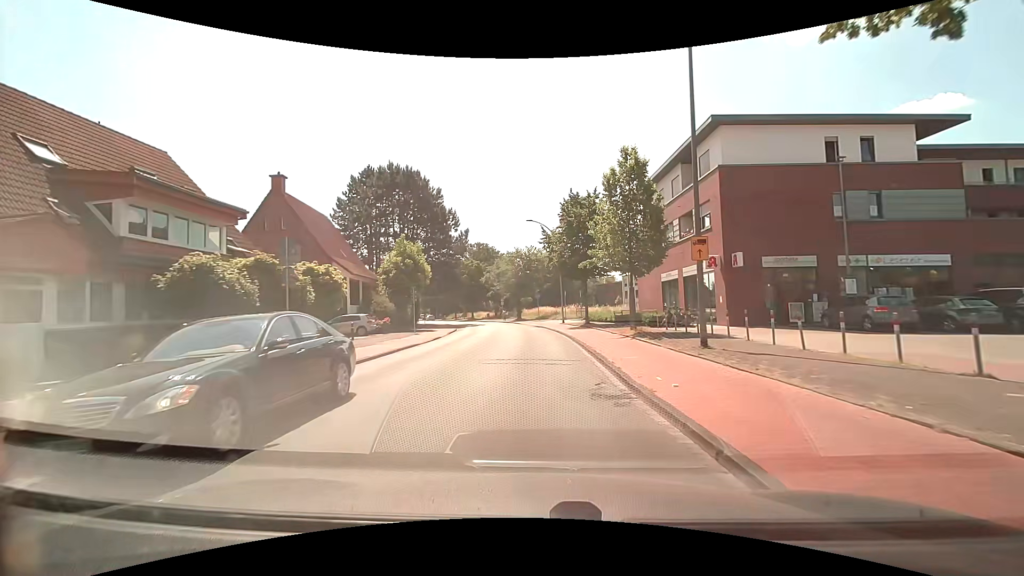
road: tertiary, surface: asphalt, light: Day
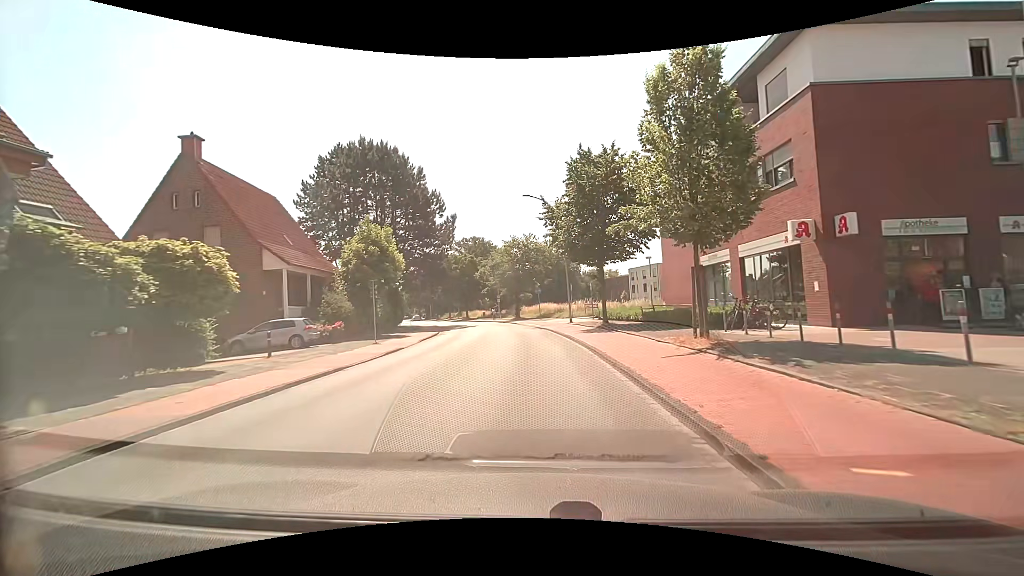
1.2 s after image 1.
(-0.1, +9.0) m; -2°
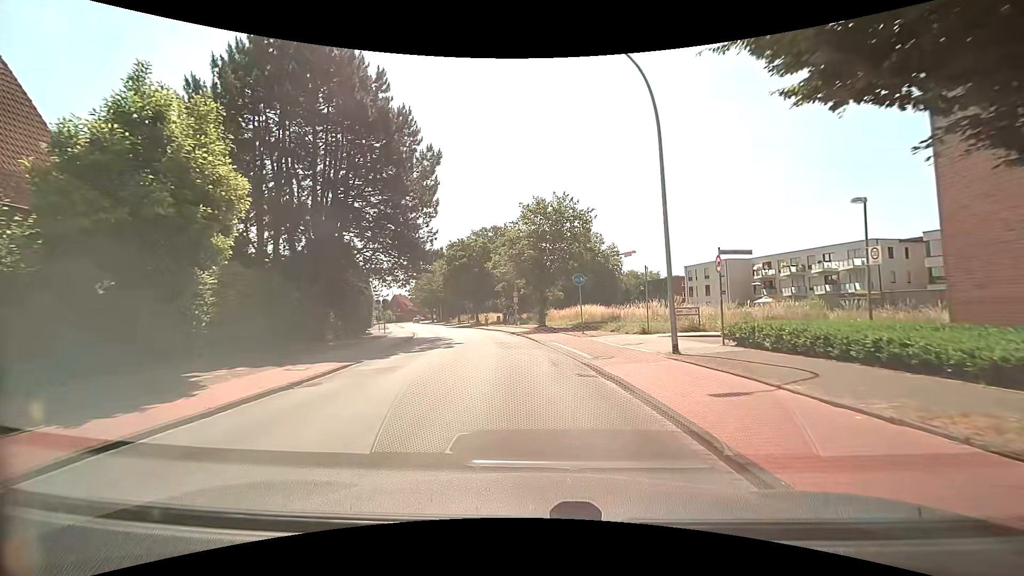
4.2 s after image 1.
(+0.1, +22.4) m; -2°
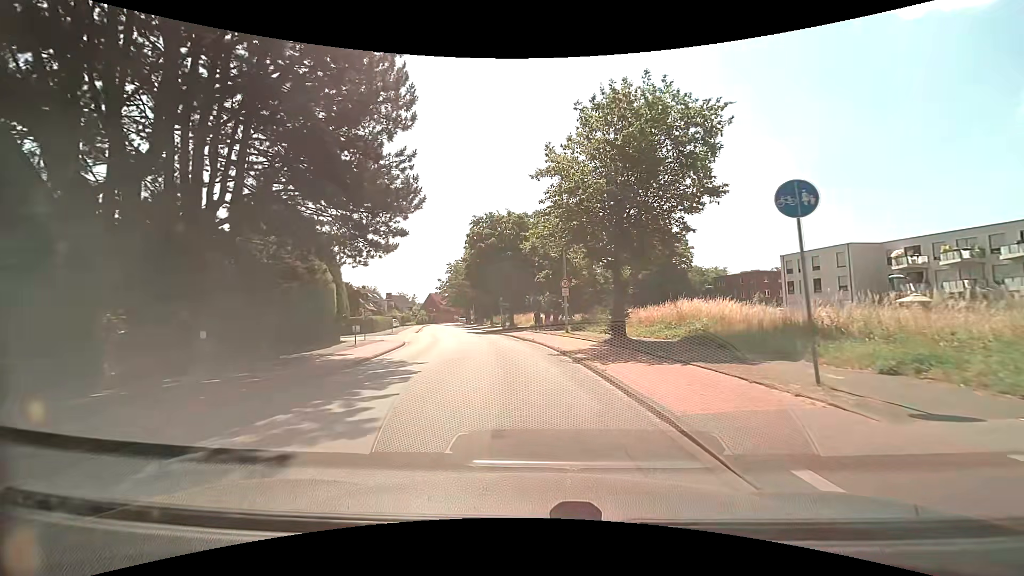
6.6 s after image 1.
(-0.7, +18.0) m; -4°
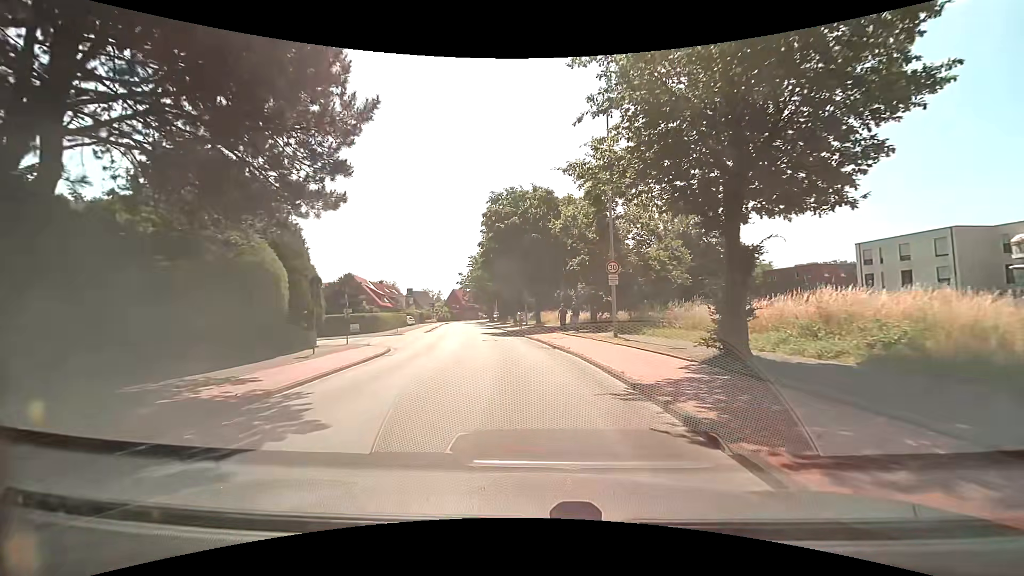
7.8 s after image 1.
(-0.3, +9.0) m; -3°
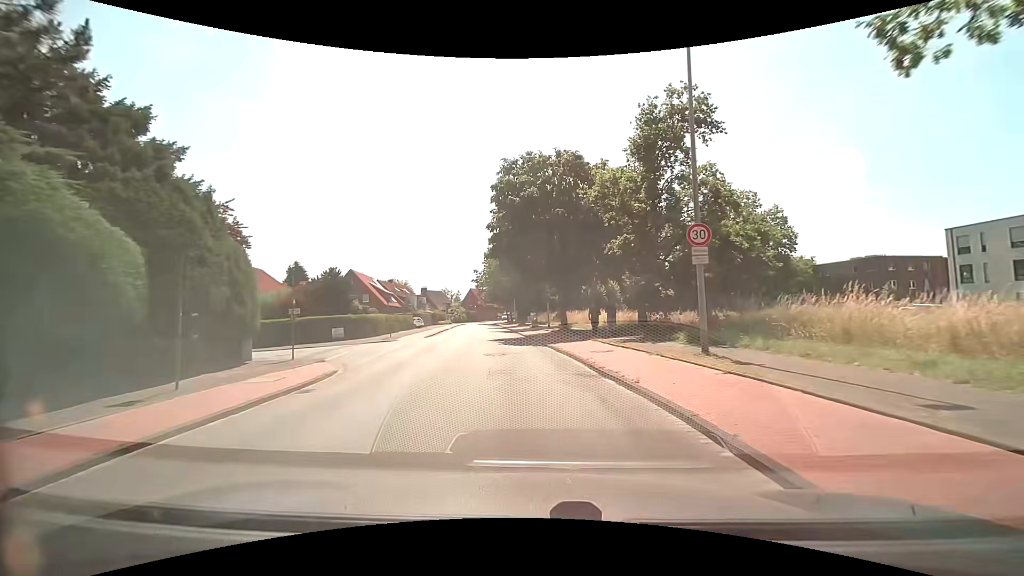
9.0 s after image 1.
(-0.2, +9.0) m; -3°
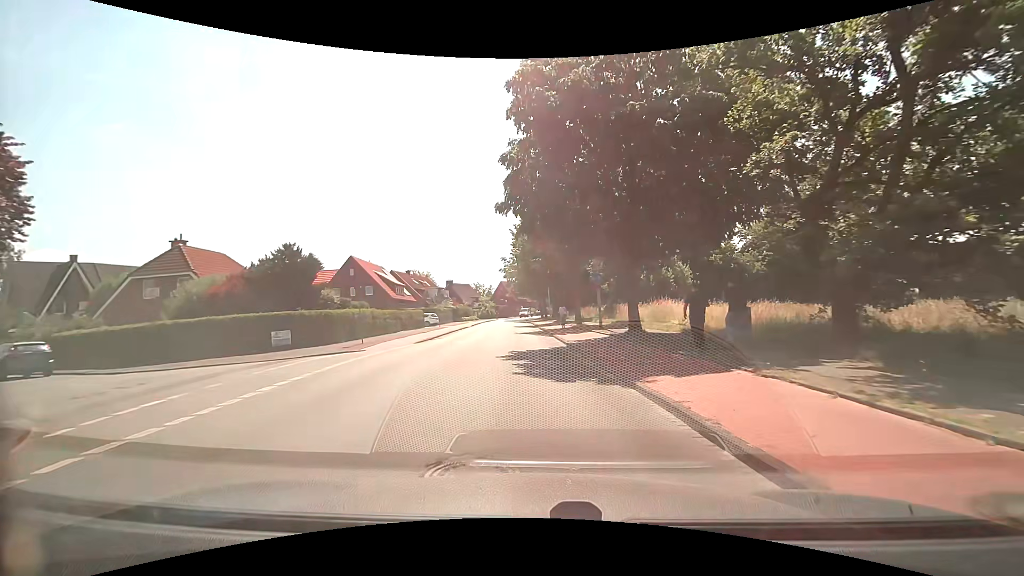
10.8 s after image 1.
(-0.5, +13.5) m; -4°
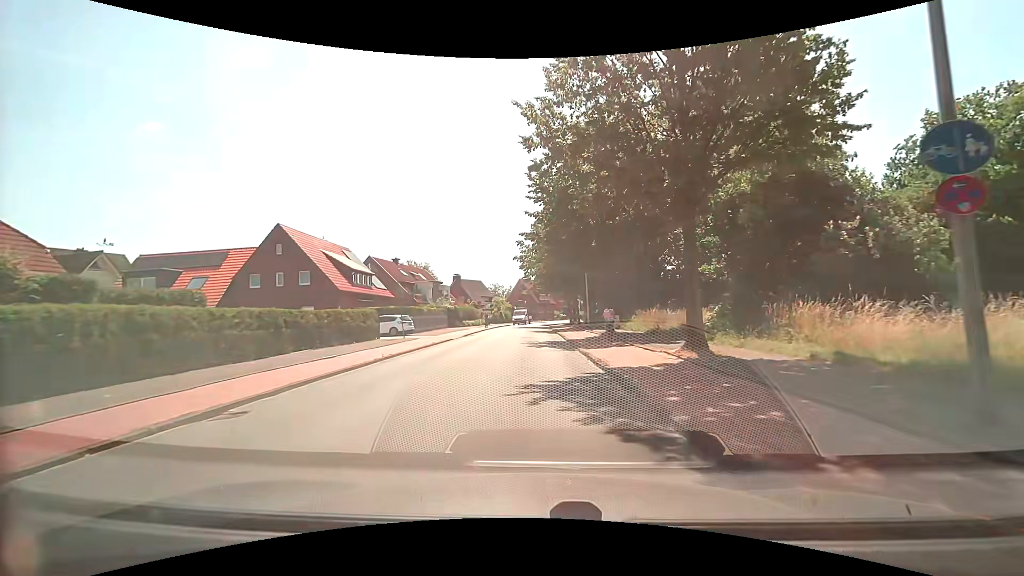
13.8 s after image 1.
(-0.4, +22.5) m; -2°
(0, +10) (0, +20) (0, +30) (0, +40) (0, +50) (0, +60) (0, +70) (+1, +80) (+3, +90) (+6, +99) m
